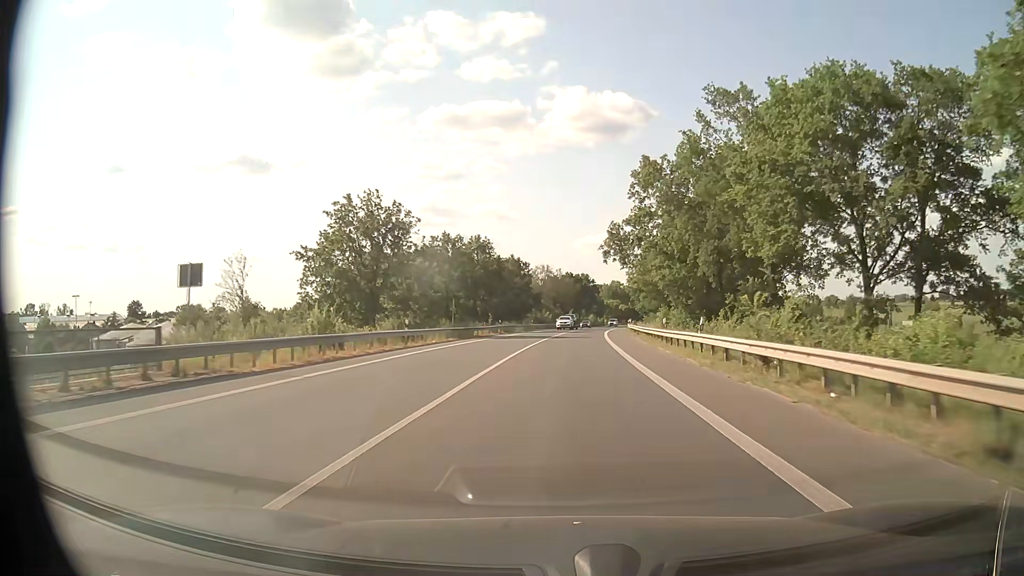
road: primary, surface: asphalt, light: Day
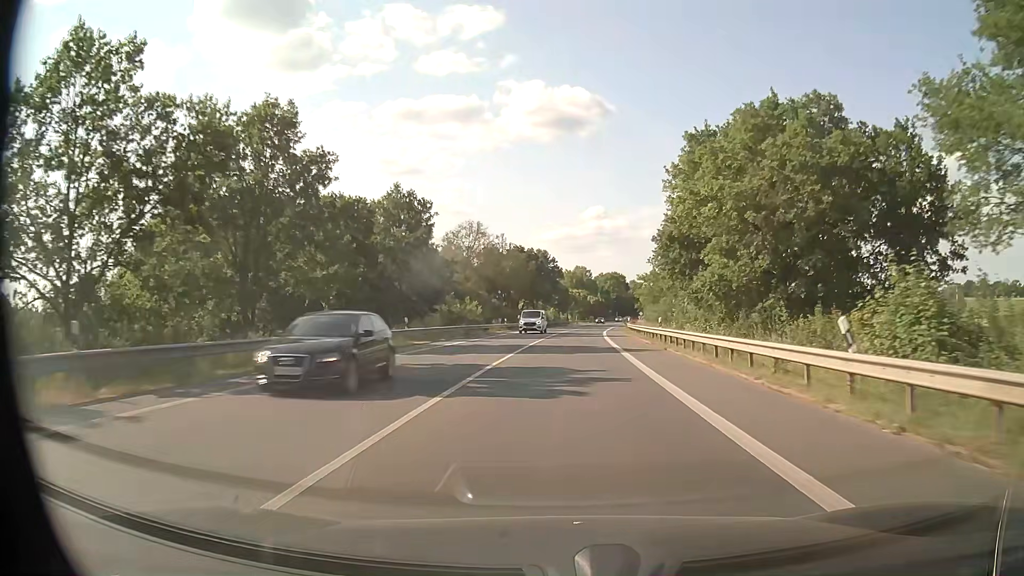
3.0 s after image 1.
(+2.2, +55.8) m; +4°
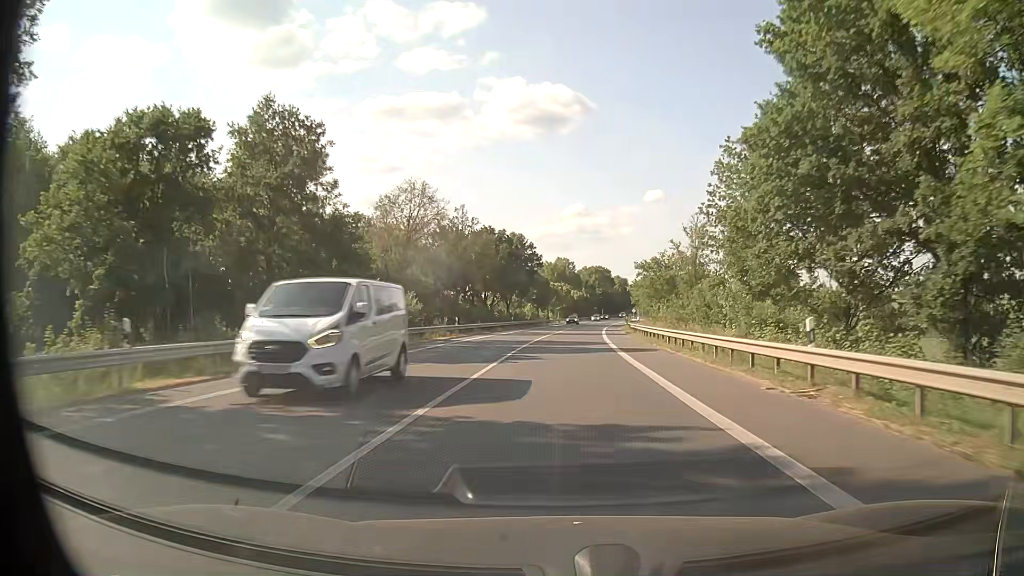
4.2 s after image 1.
(+0.2, +22.4) m; +1°
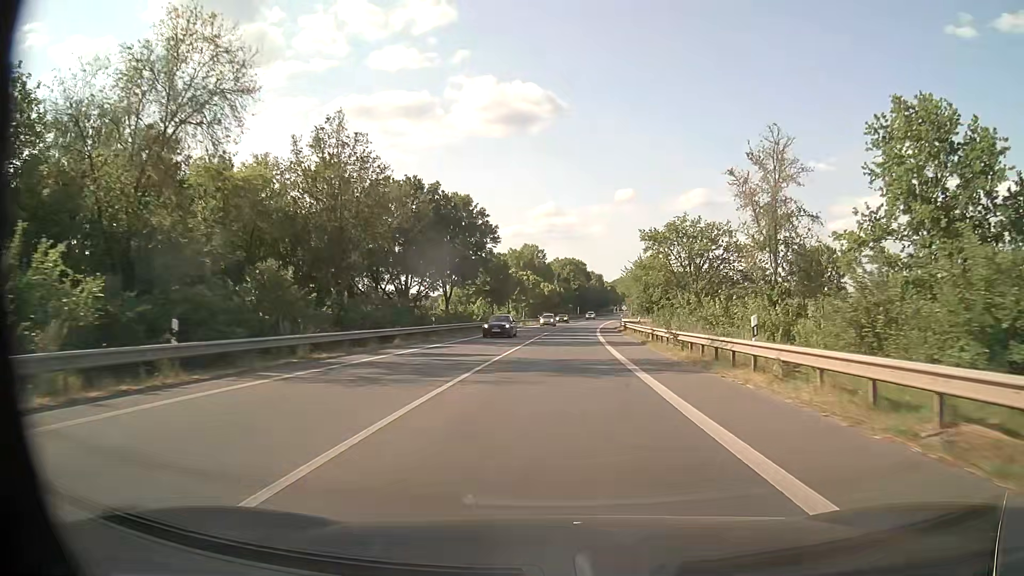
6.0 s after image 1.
(+0.9, +33.5) m; +3°
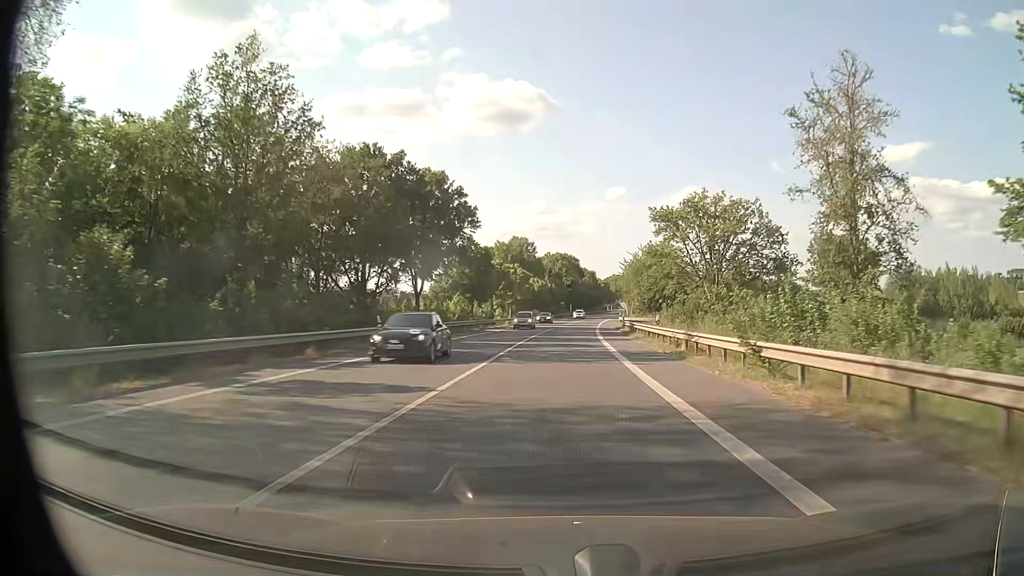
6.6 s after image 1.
(0.0, +11.2) m; 0°
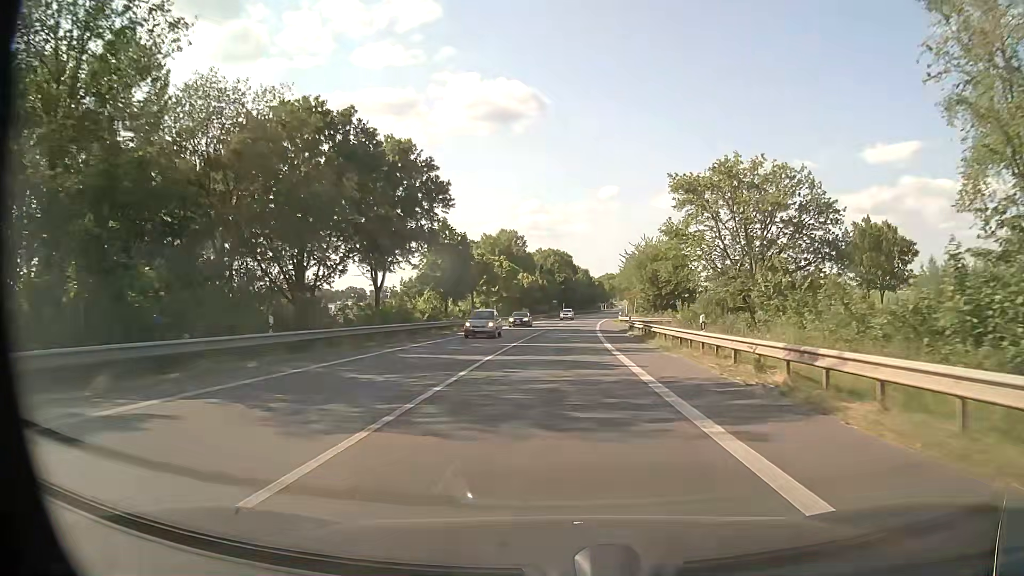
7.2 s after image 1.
(+0.1, +11.3) m; +1°
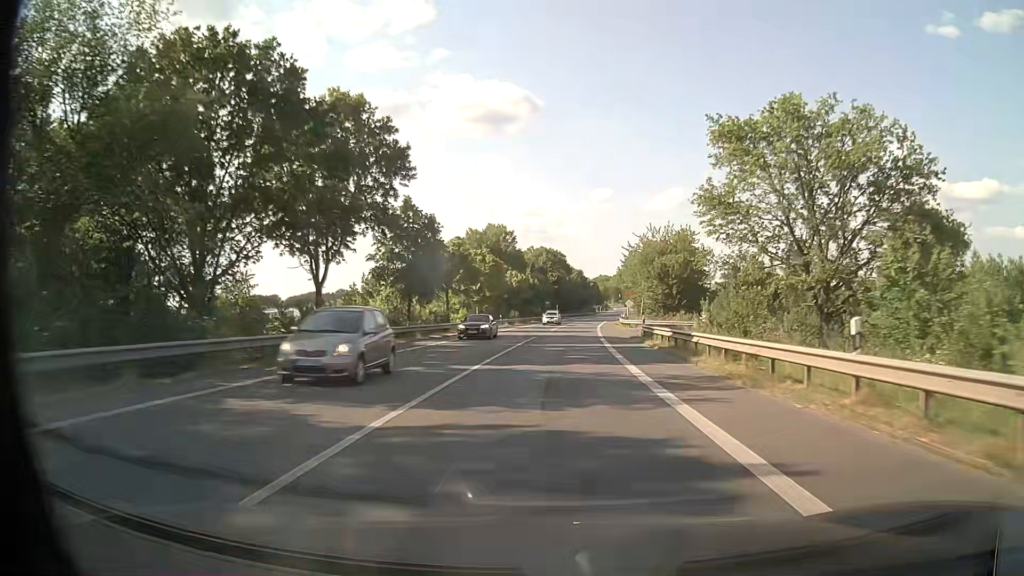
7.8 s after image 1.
(+0.1, +11.3) m; +1°
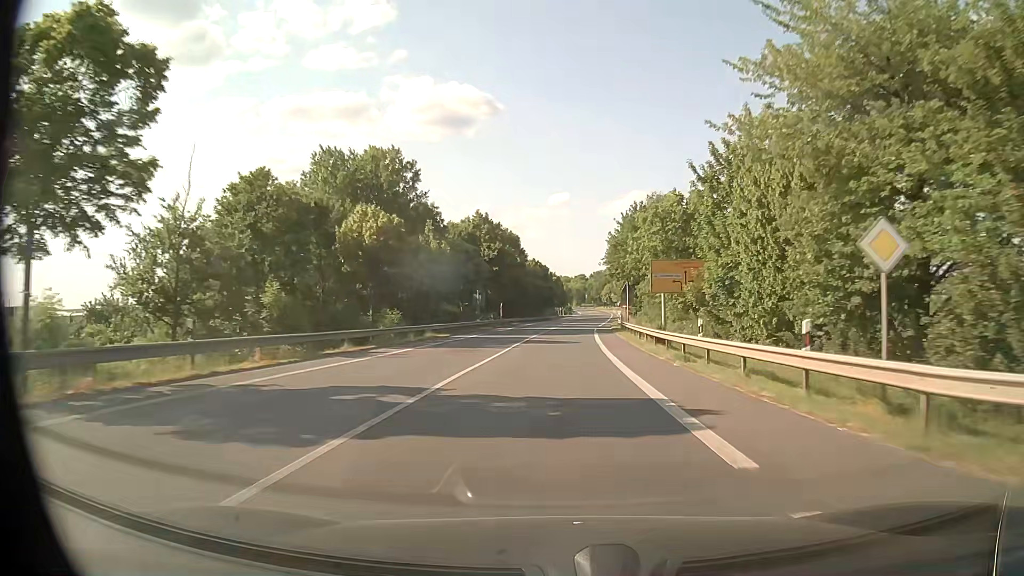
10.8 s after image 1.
(+1.6, +56.8) m; +3°
